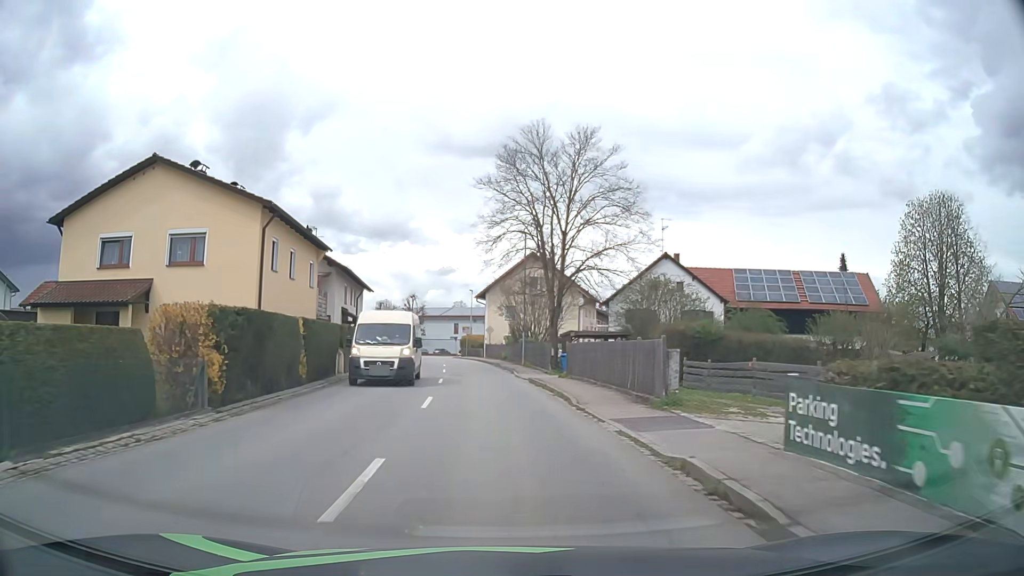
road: secondary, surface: asphalt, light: Day
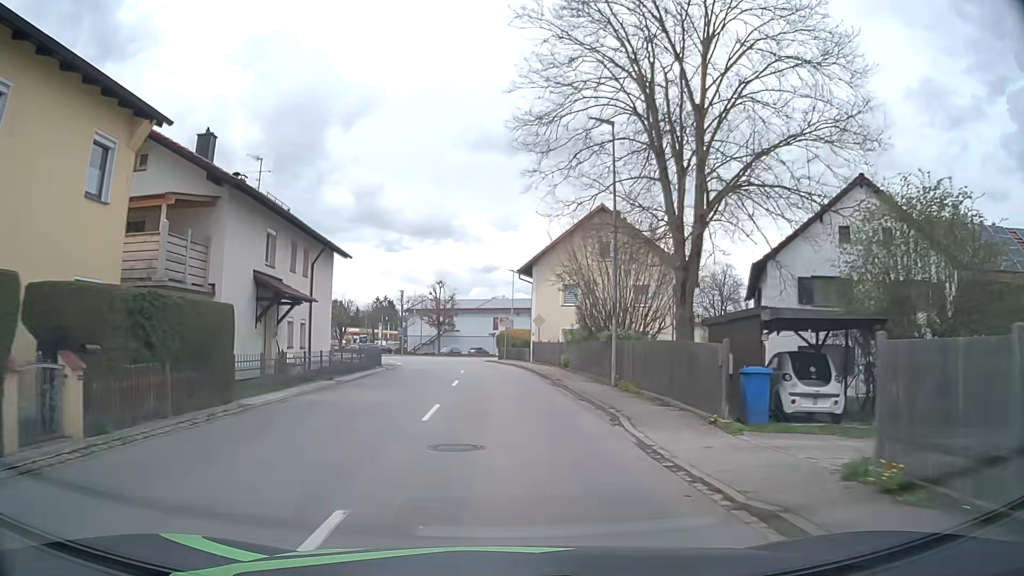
(-0.5, +20.8) m; -3°
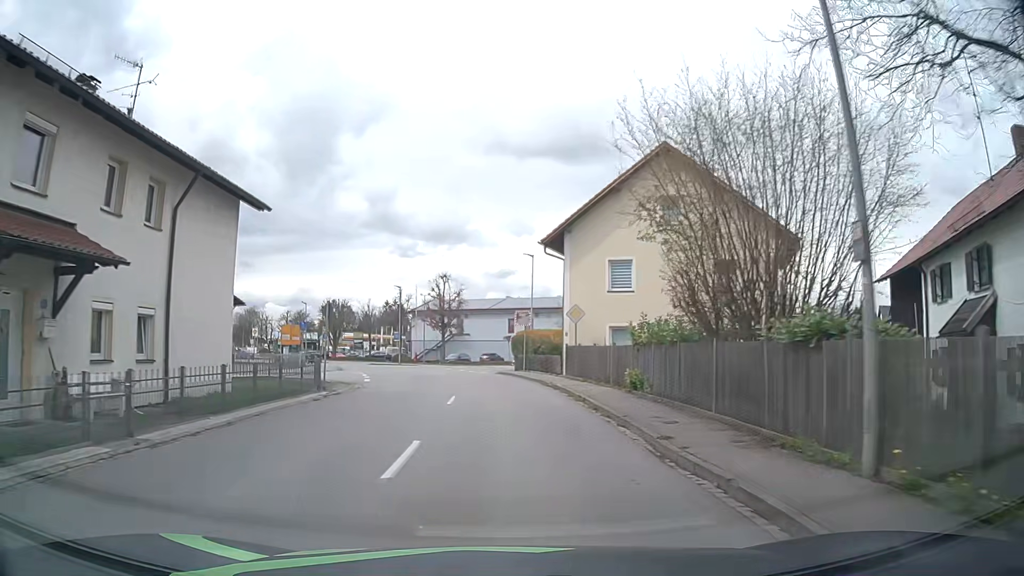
(-0.2, +13.8) m; -2°
(0, +10) (0, +20) (-1, +30) (-3, +40) (-6, +49) (-10, +59) (-15, +67) (-21, +75) (-27, +83) (-34, +91) m
